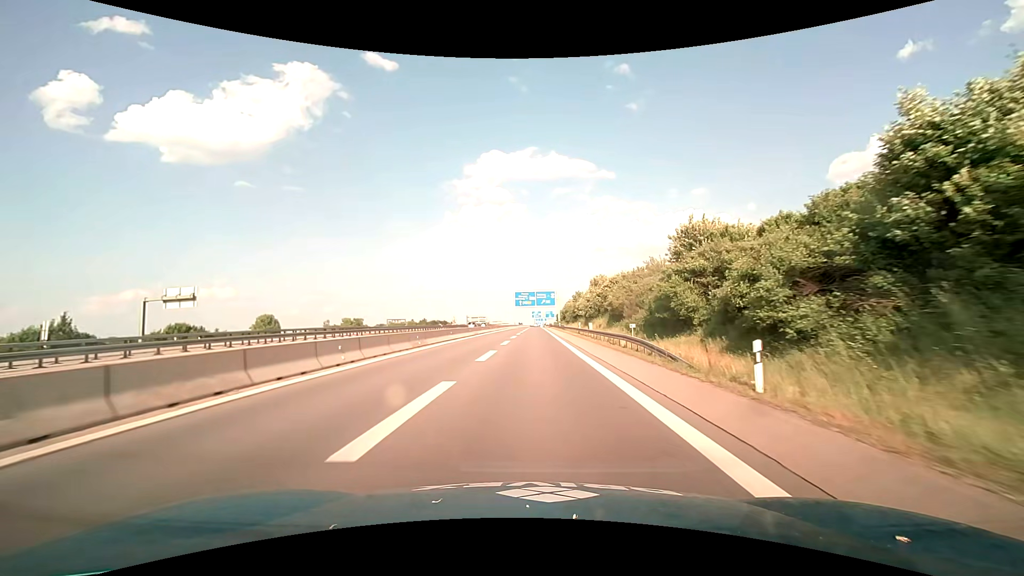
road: motorway_link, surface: asphalt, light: Day
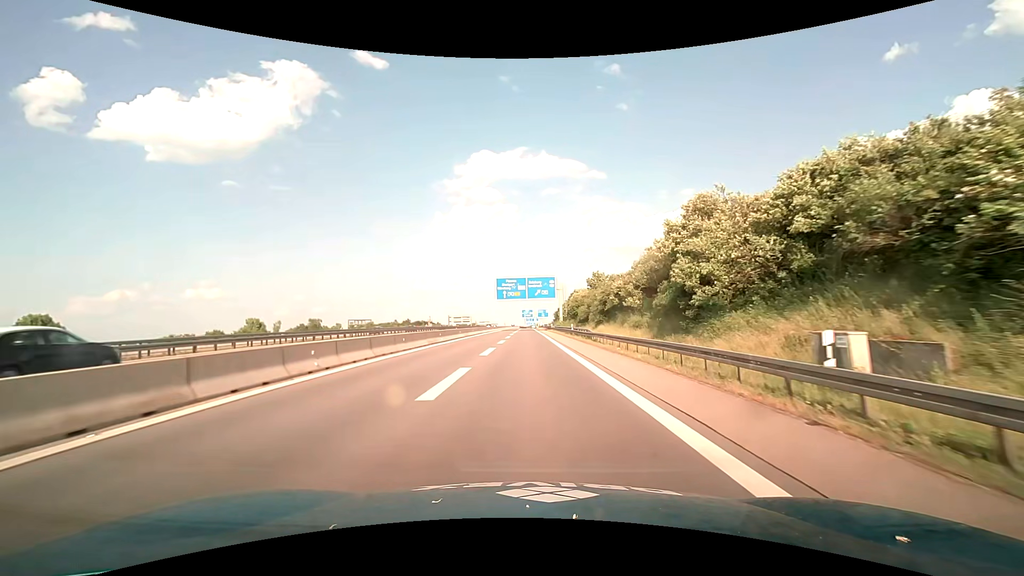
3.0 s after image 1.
(+0.3, +44.1) m; +1°
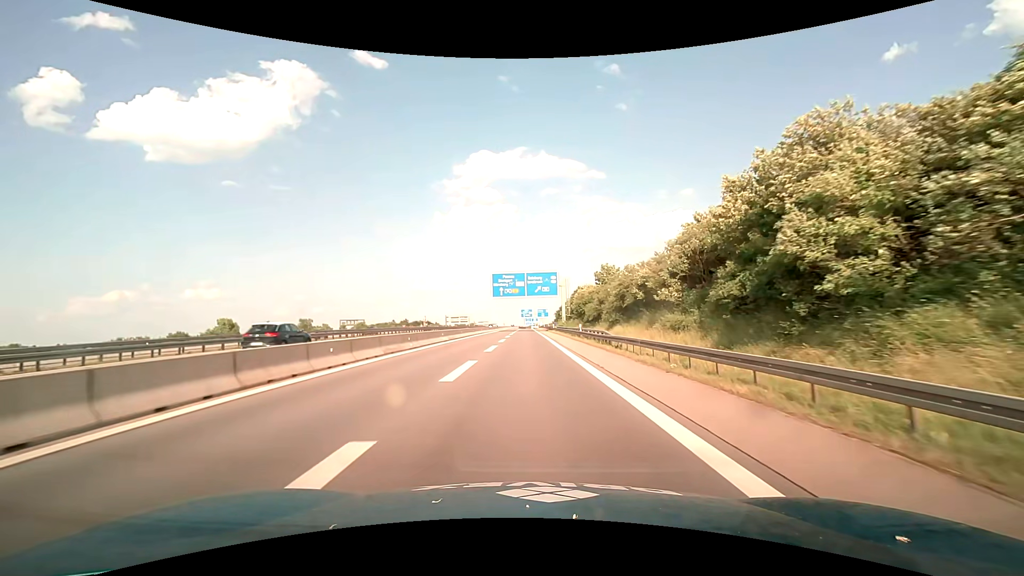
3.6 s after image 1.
(0.0, +9.1) m; 0°
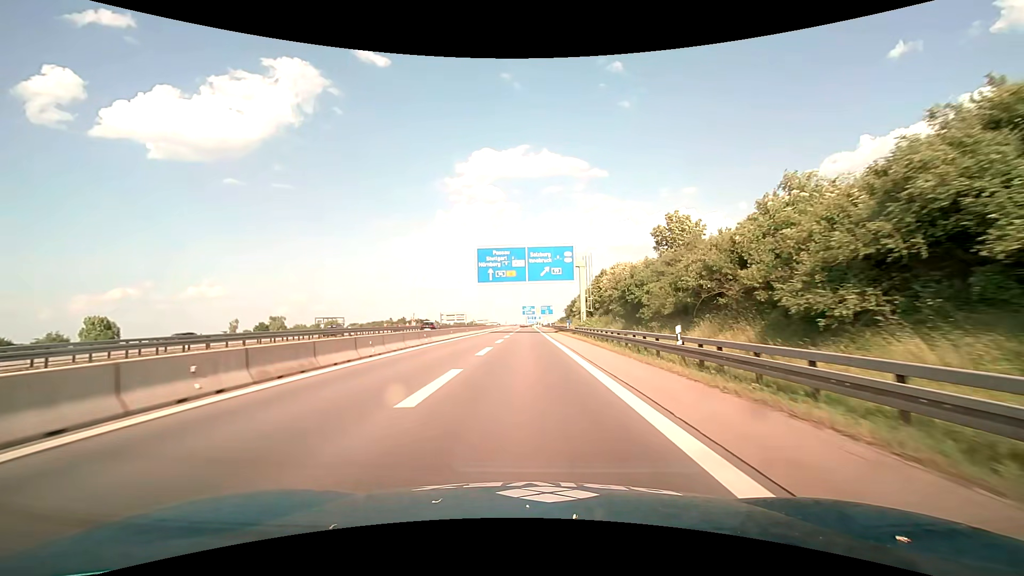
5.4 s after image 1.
(-0.1, +27.7) m; 0°
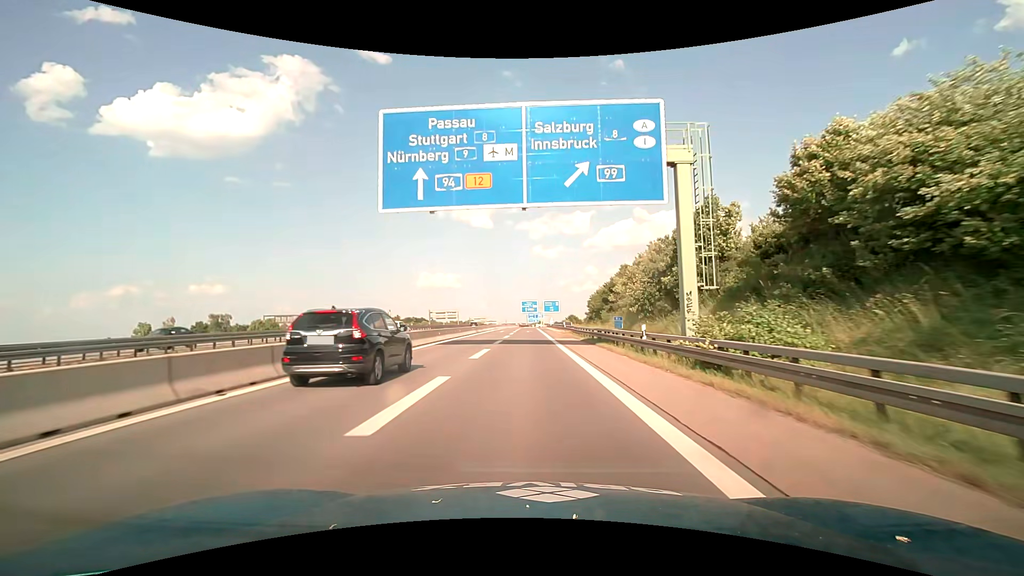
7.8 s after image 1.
(-0.1, +37.7) m; 0°
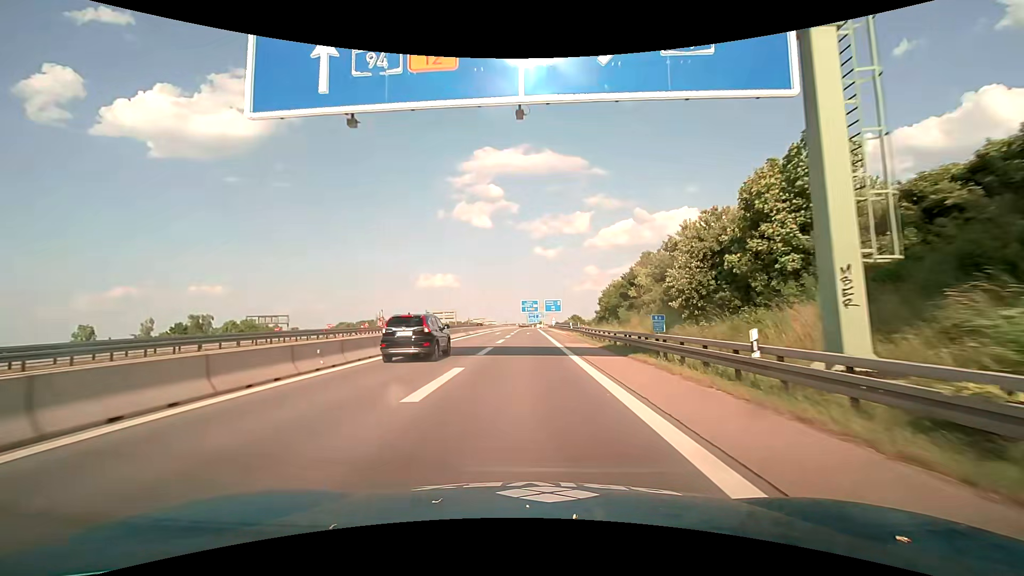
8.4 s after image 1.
(0.0, +9.6) m; 0°
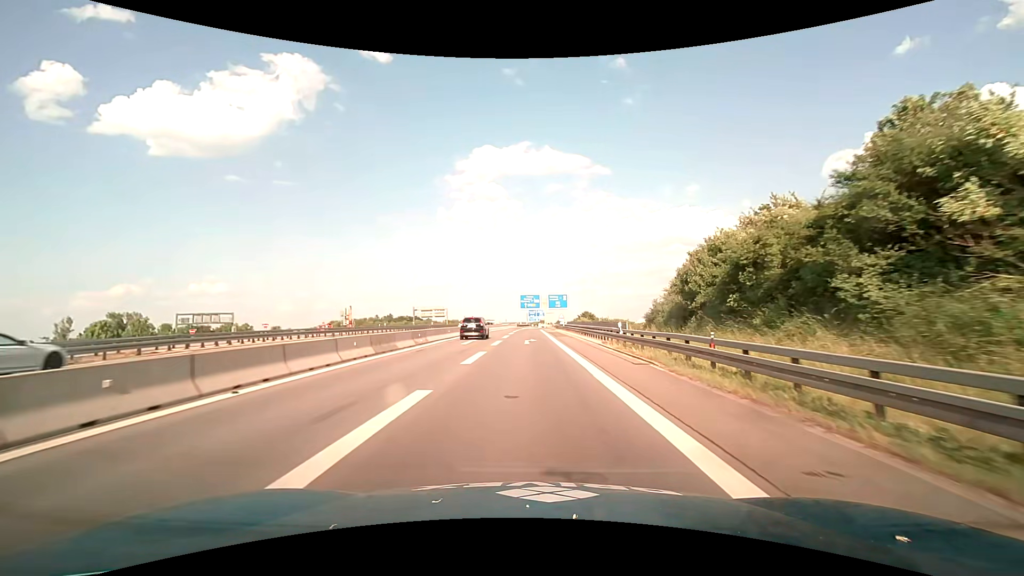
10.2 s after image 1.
(0.0, +28.7) m; 0°
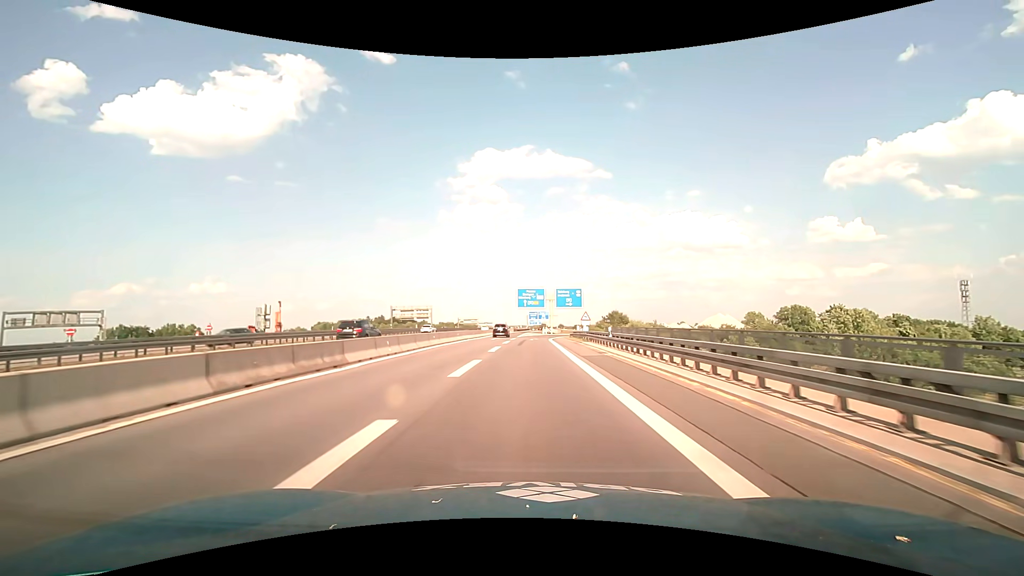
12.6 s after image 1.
(0.0, +38.5) m; 0°
(0, +10) (0, +20) (0, +30) (0, +40) (0, +50) (0, +60) (+1, +70) (+3, +80) (+6, +89) (+10, +99) m
